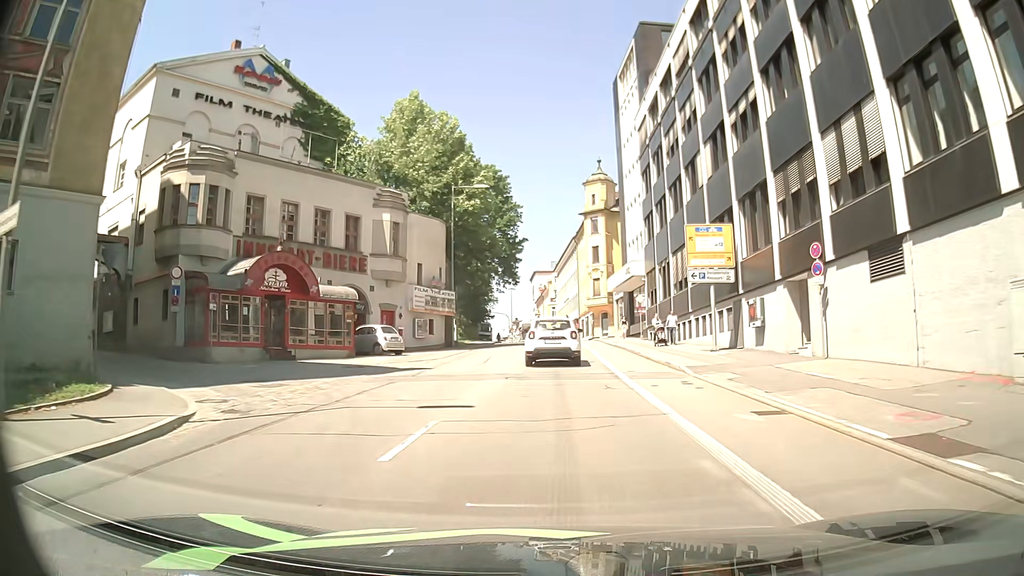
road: tertiary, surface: asphalt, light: Day
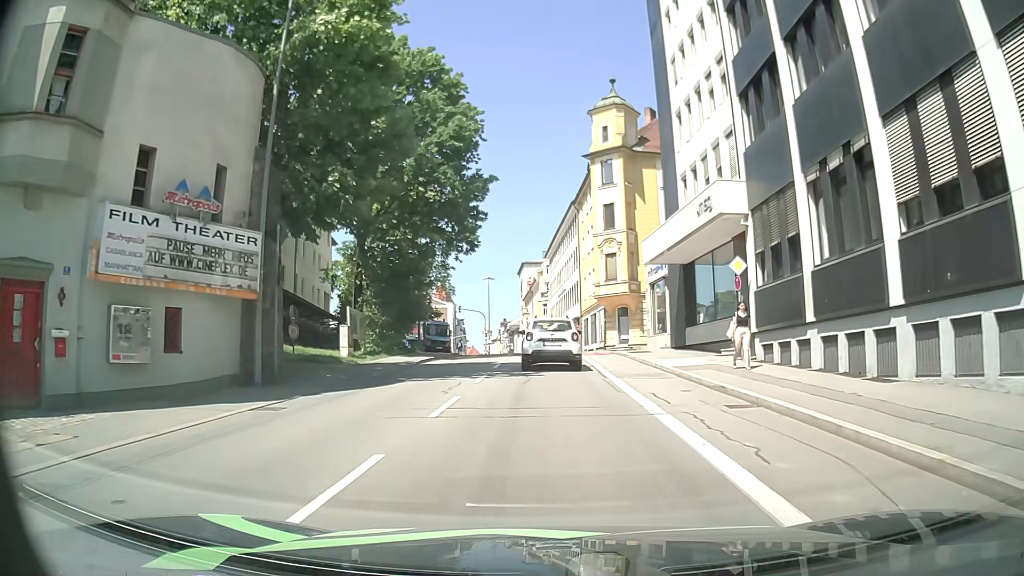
(-0.2, +26.8) m; -4°
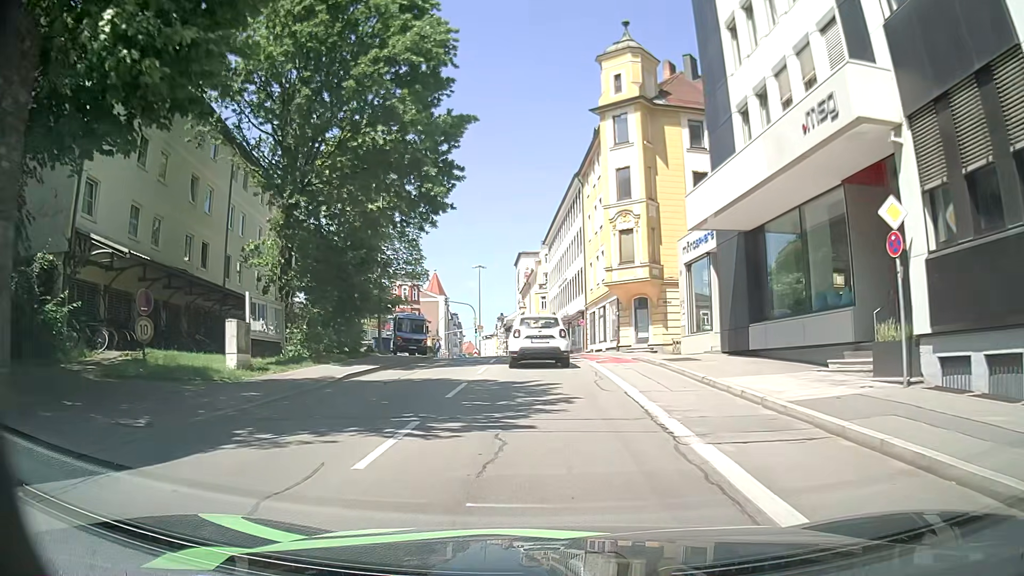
(+0.5, +9.8) m; +3°
(0, +10) (+1, +20) (+1, +30) (+1, +40) (0, +50) (-2, +60) (-6, +69) (-11, +77) (-17, +85) (-23, +93) m
